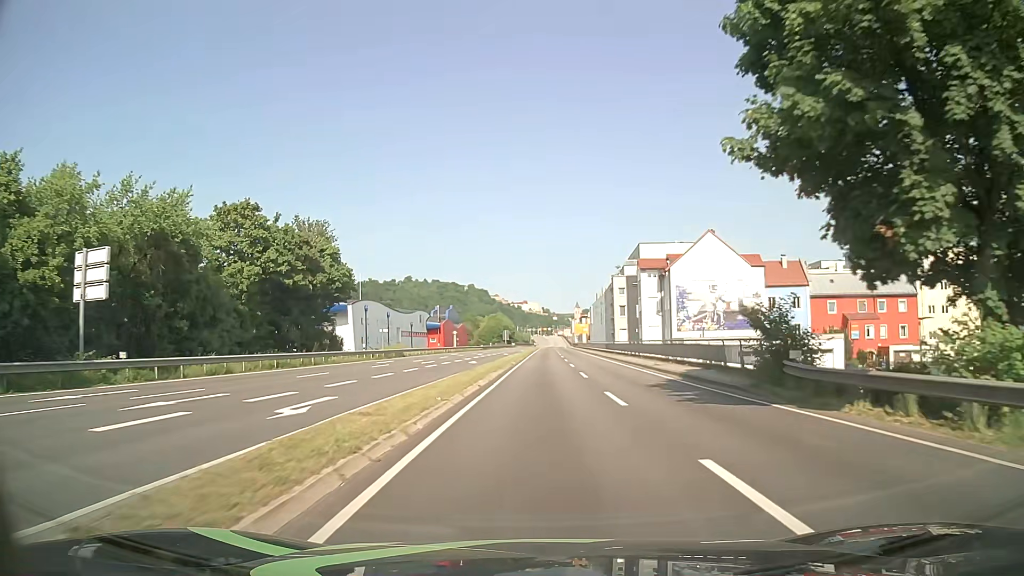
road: primary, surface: asphalt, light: Day
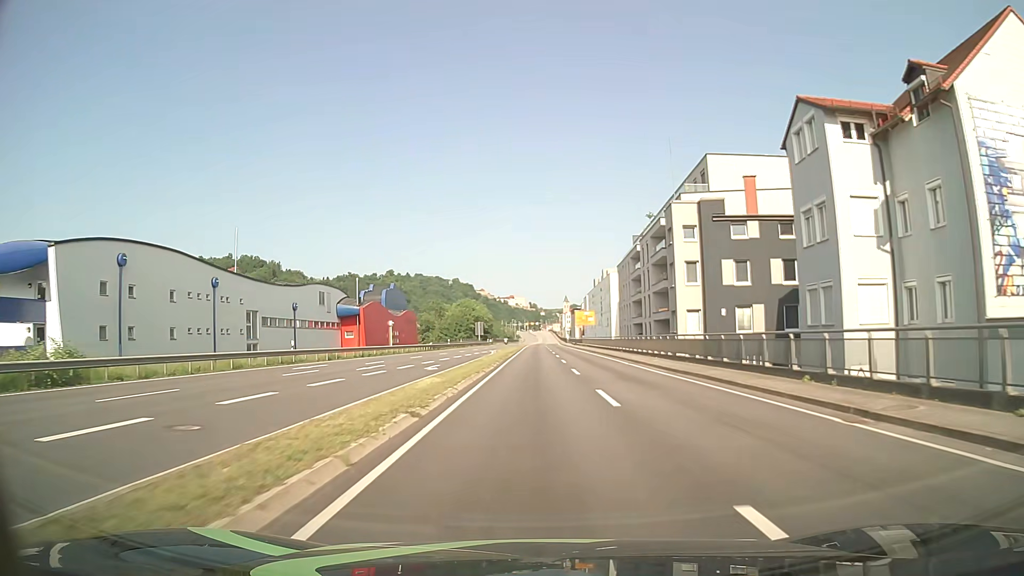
(+0.5, +49.4) m; +1°
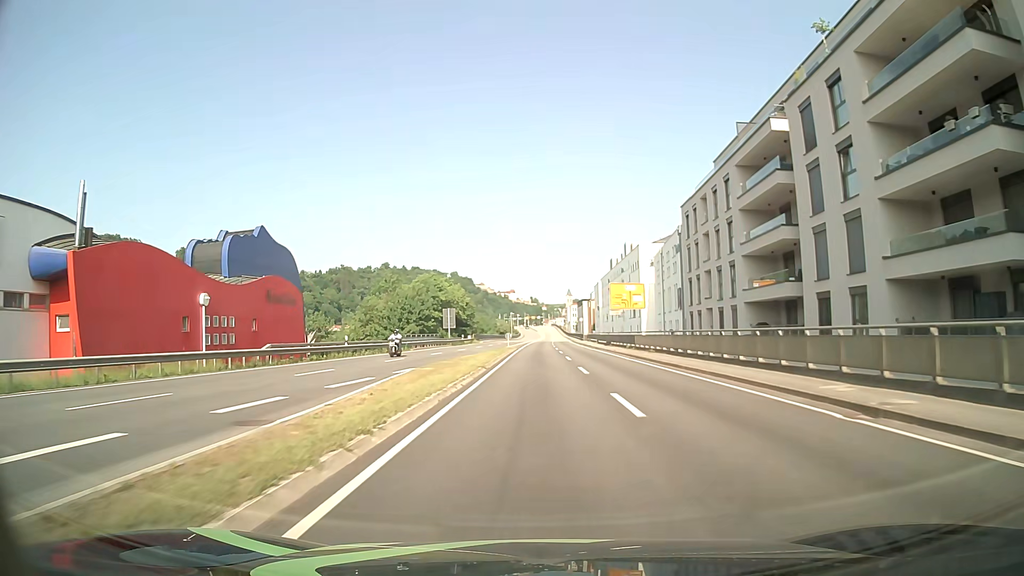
(-0.1, +50.2) m; 0°
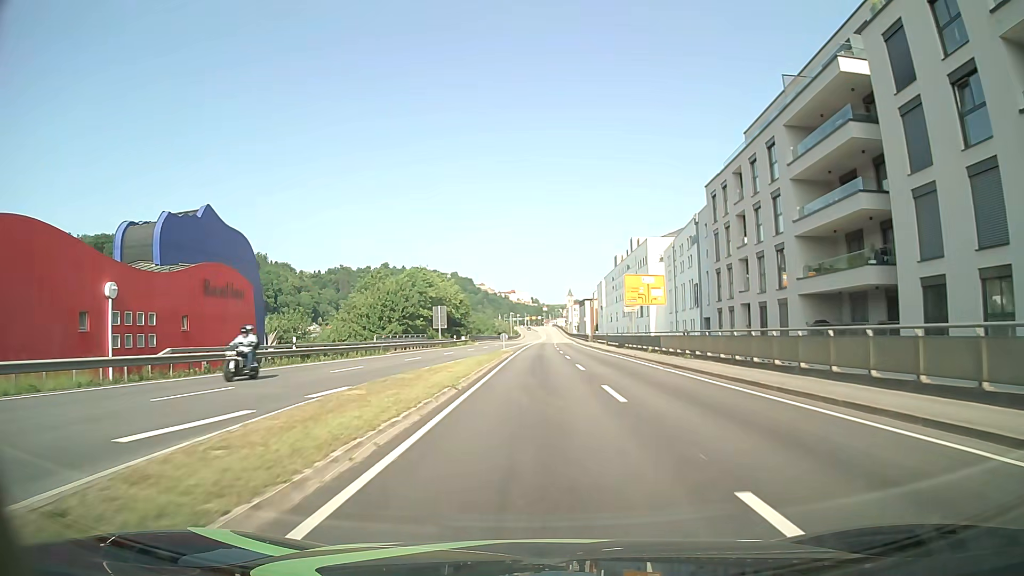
(0.0, +9.3) m; 0°
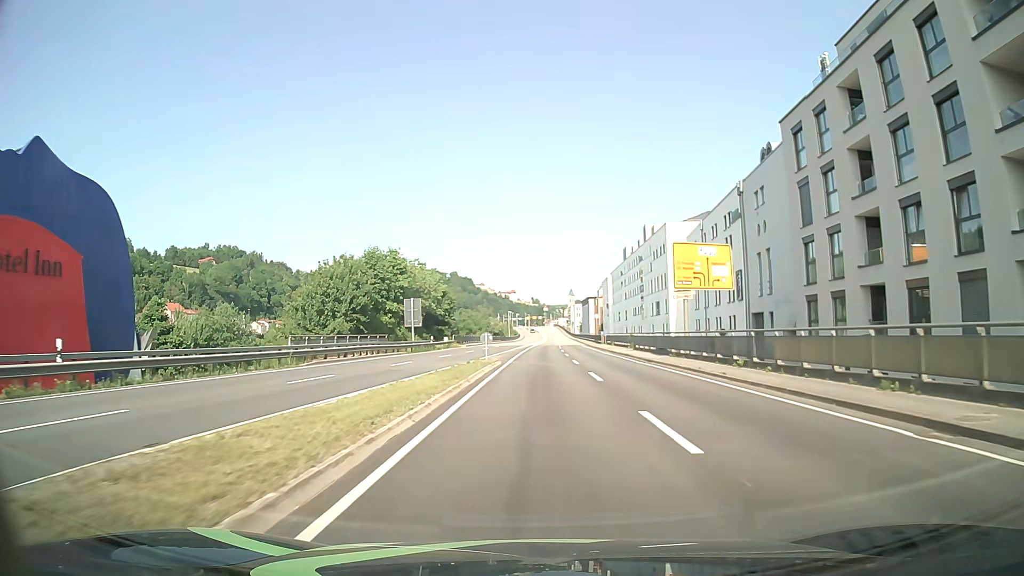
(-0.1, +17.9) m; 0°
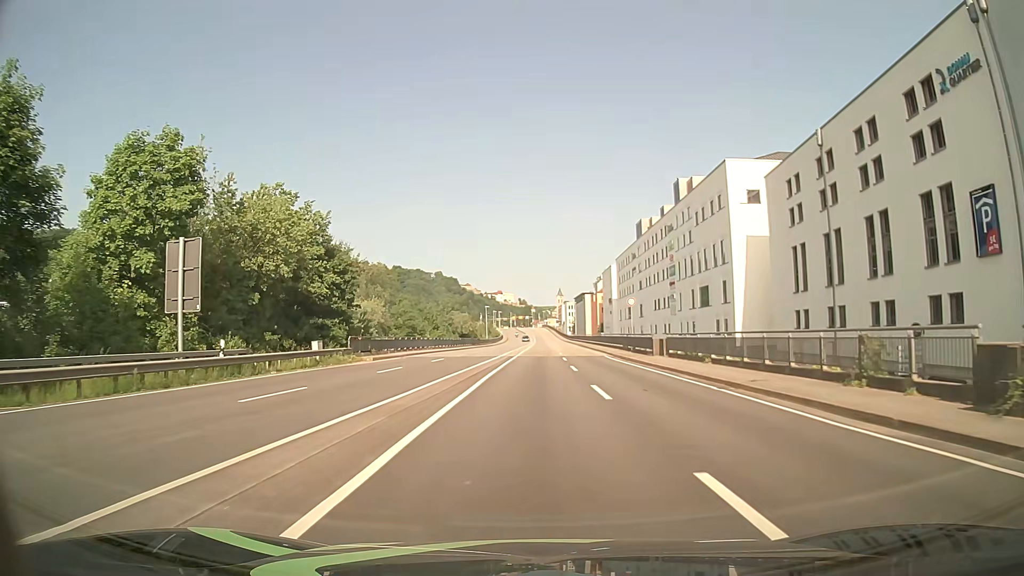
(+0.5, +40.9) m; +2°
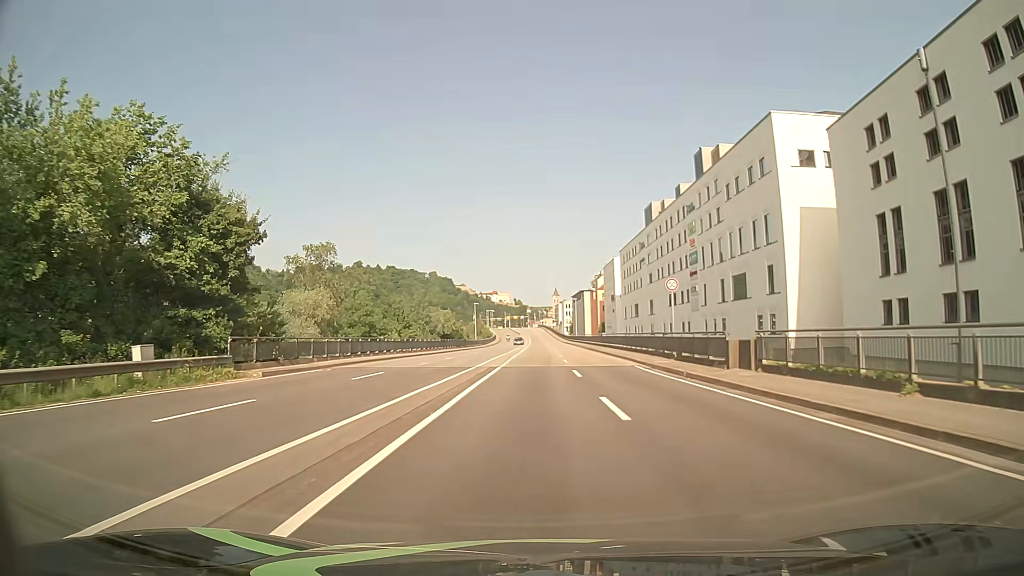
(0.0, +15.7) m; 0°
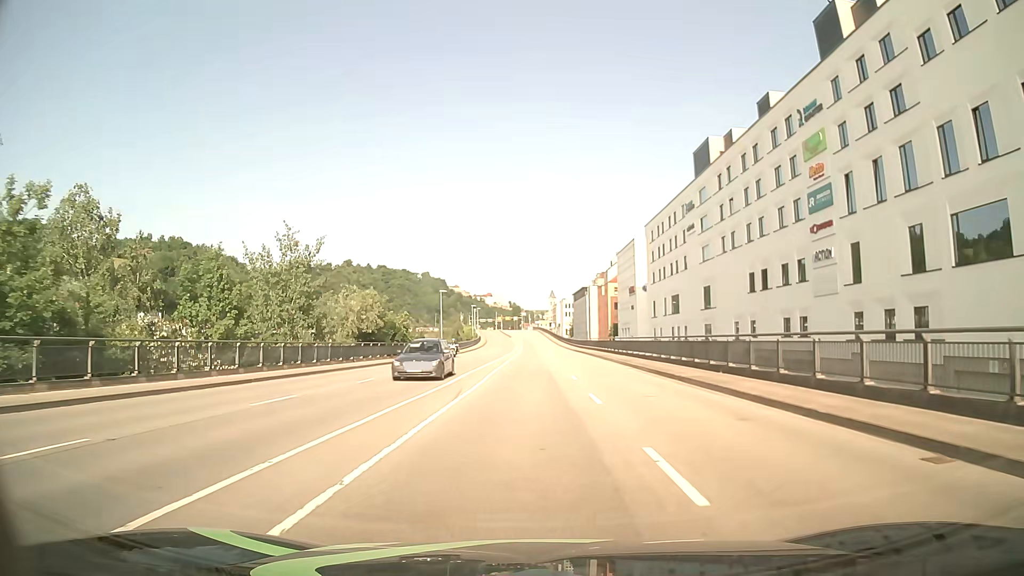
(+0.1, +38.6) m; 0°
(0, +10) (0, +20) (0, +30) (0, +40) (0, +50) (0, +60) (0, +70) (0, +80) (0, +90) (0, +100) m
